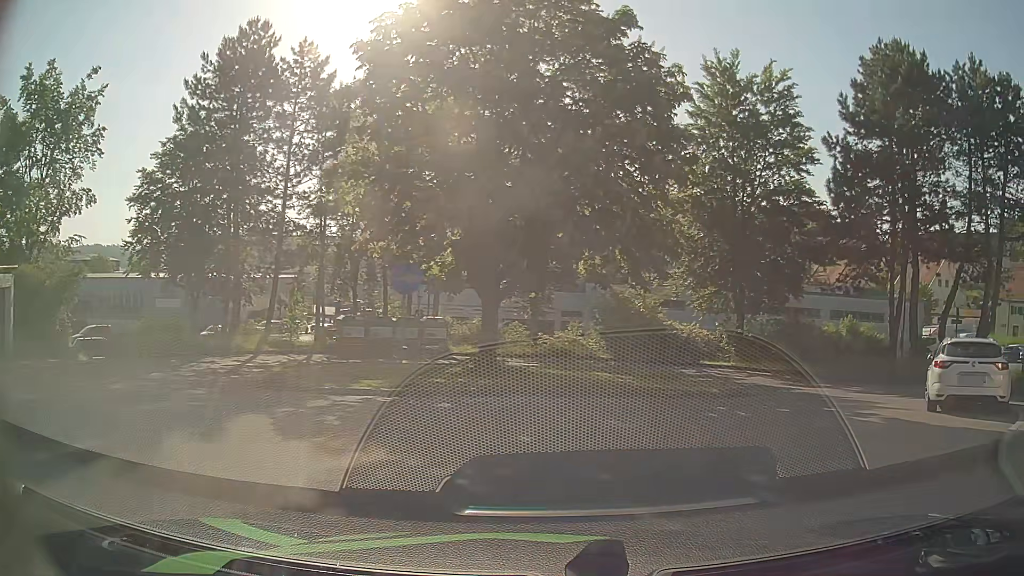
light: Day
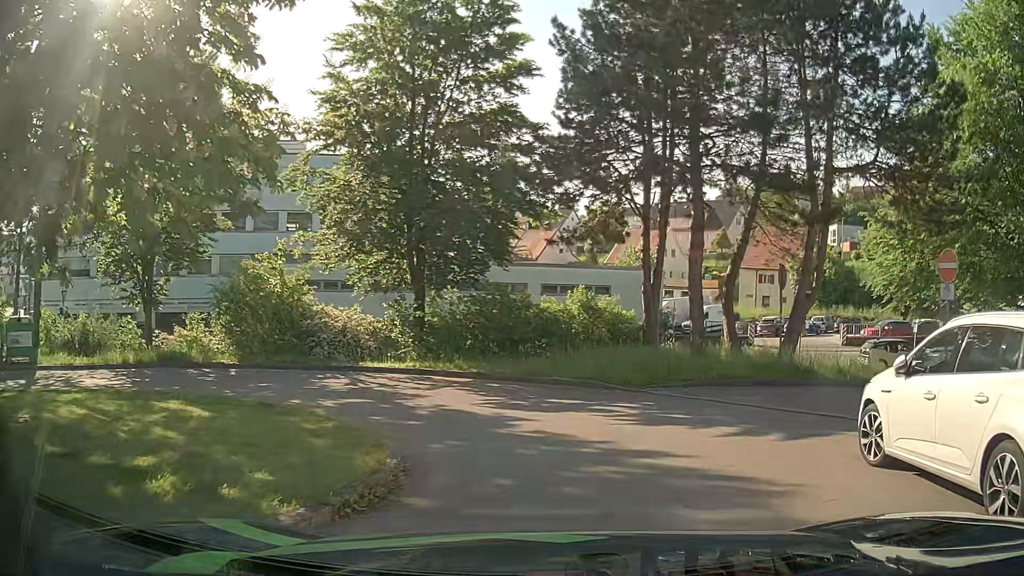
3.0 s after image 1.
(+2.4, +9.6) m; +25°
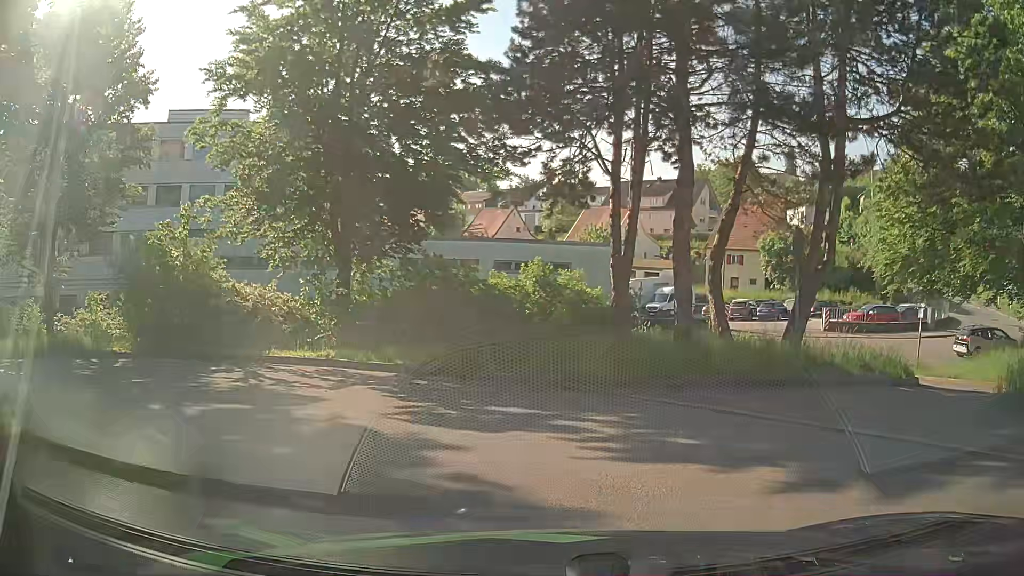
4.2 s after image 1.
(+0.1, +3.8) m; +4°
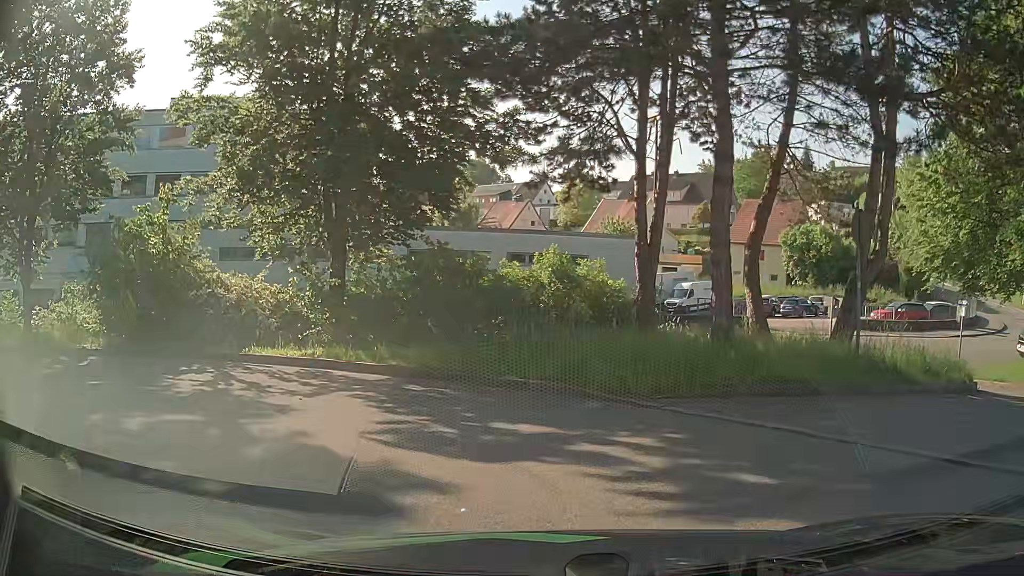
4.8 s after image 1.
(0.0, +2.0) m; -2°
